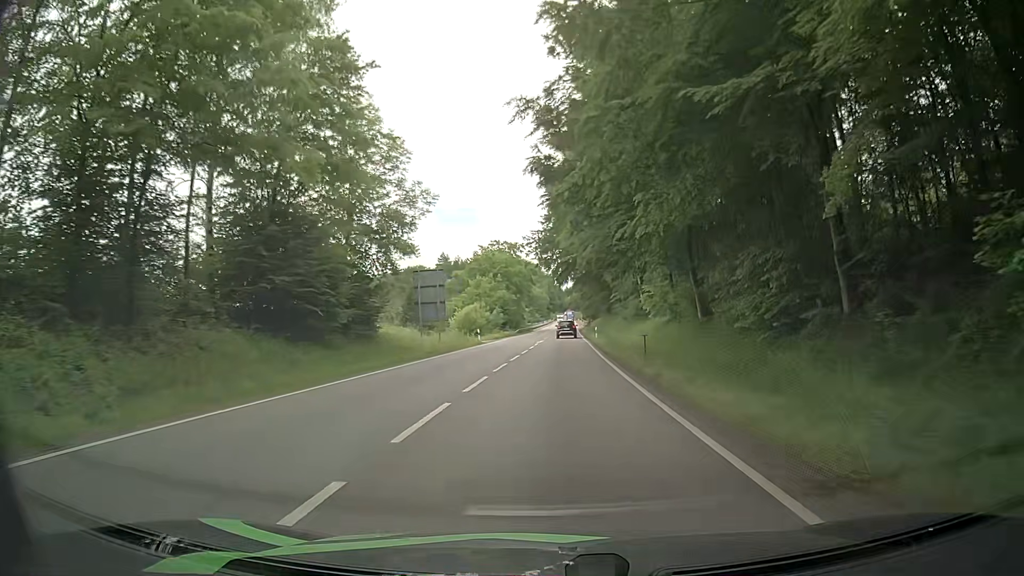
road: primary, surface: asphalt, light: Day
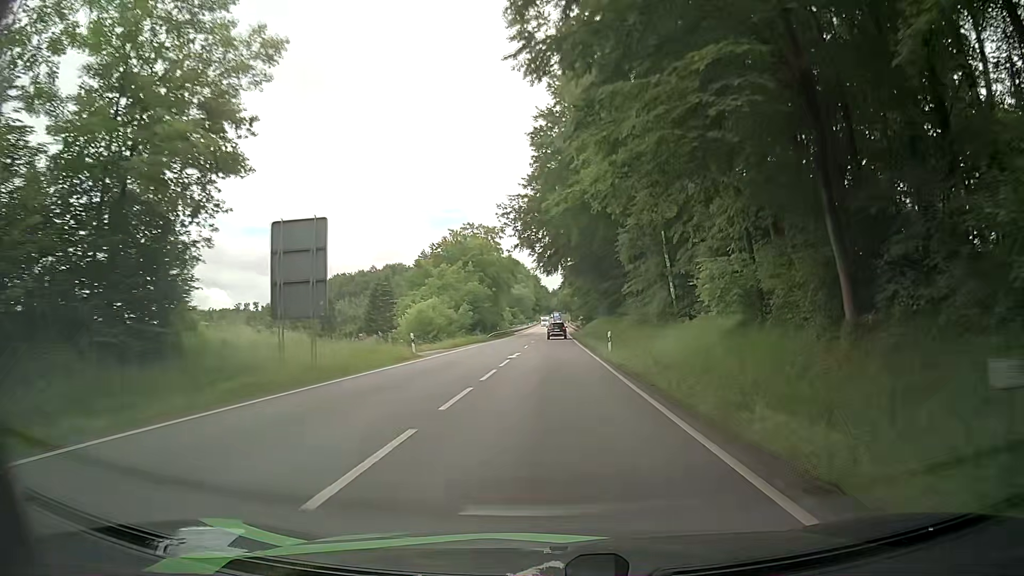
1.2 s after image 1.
(+0.1, +20.9) m; 0°
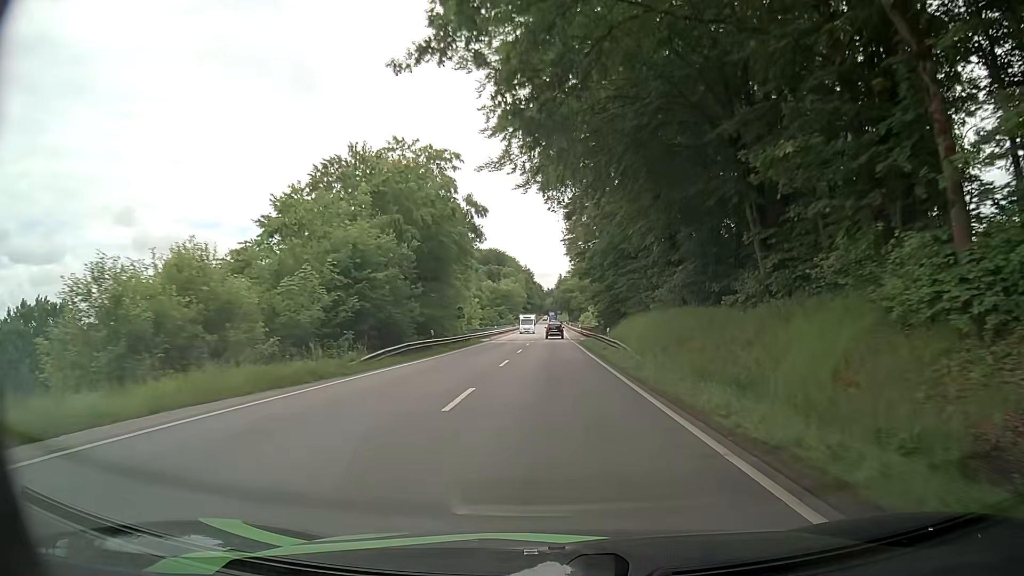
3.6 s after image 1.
(+0.7, +42.7) m; +1°
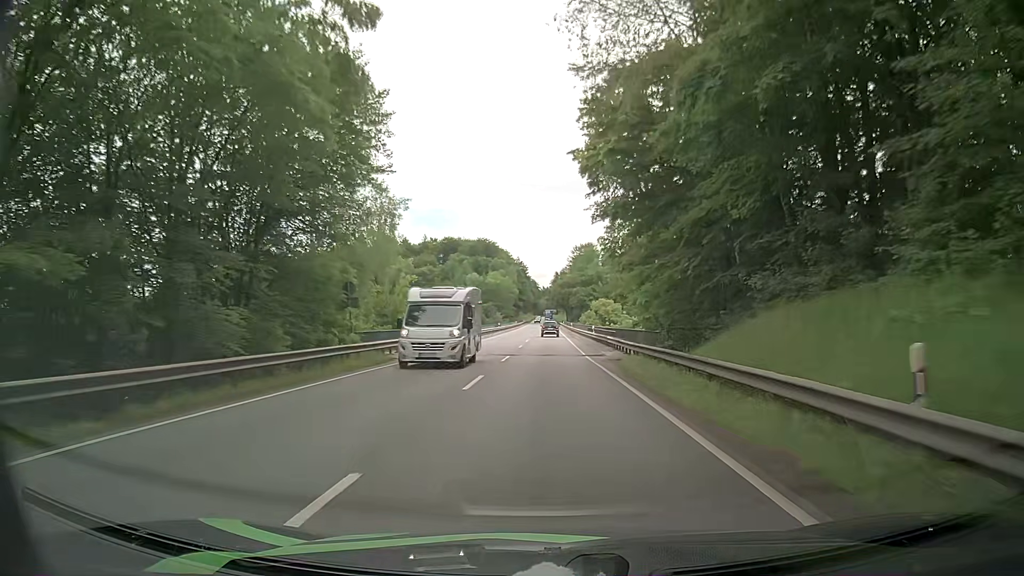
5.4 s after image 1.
(+0.1, +32.6) m; 0°
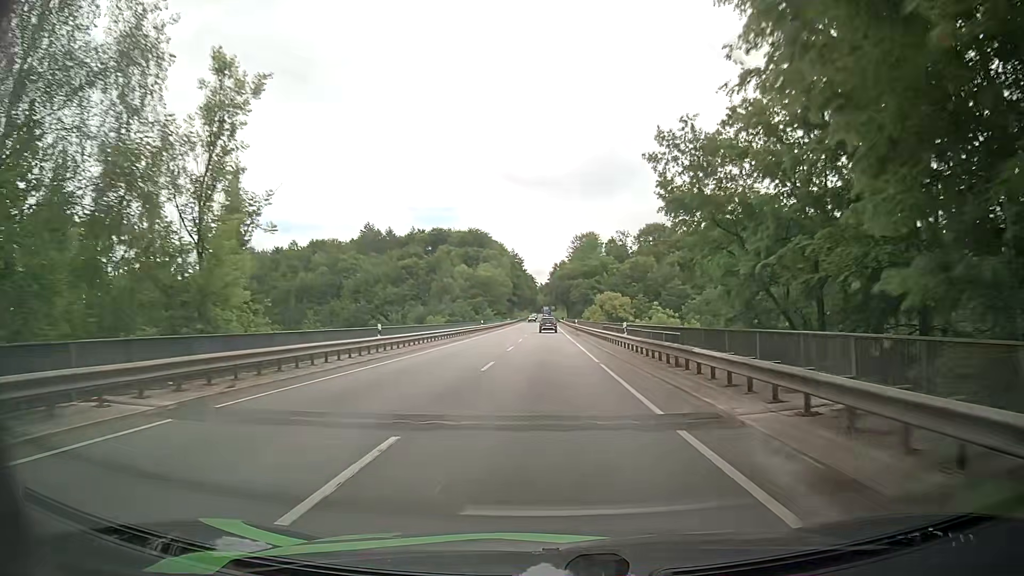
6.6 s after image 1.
(+0.3, +22.0) m; +1°
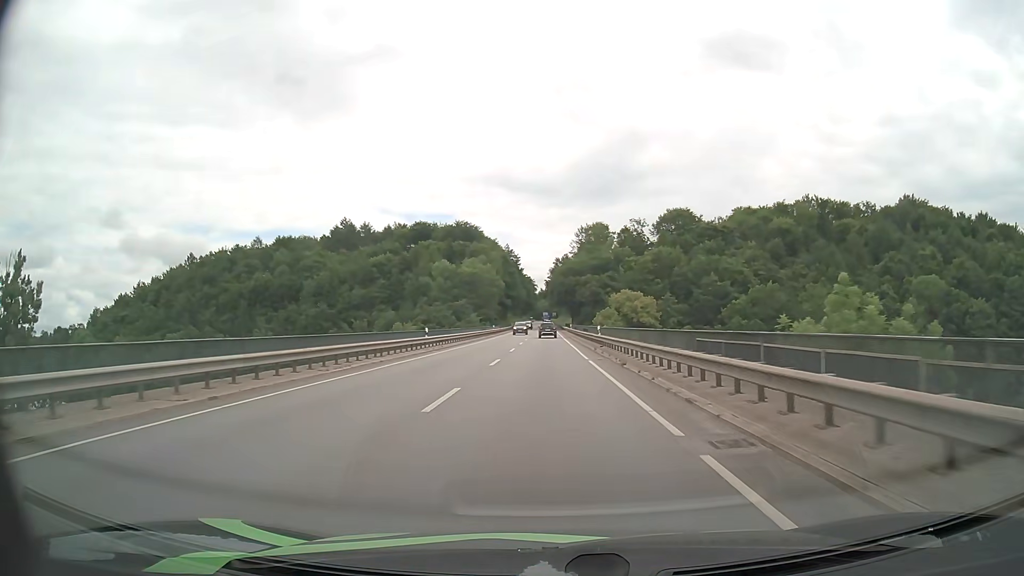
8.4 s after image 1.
(+0.1, +33.4) m; 0°
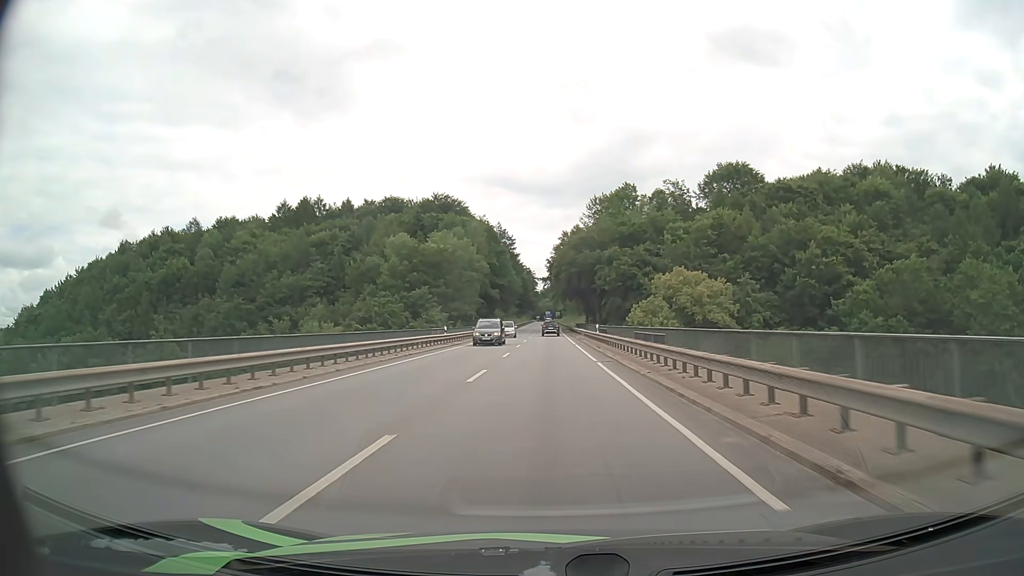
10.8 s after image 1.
(0.0, +44.5) m; 0°
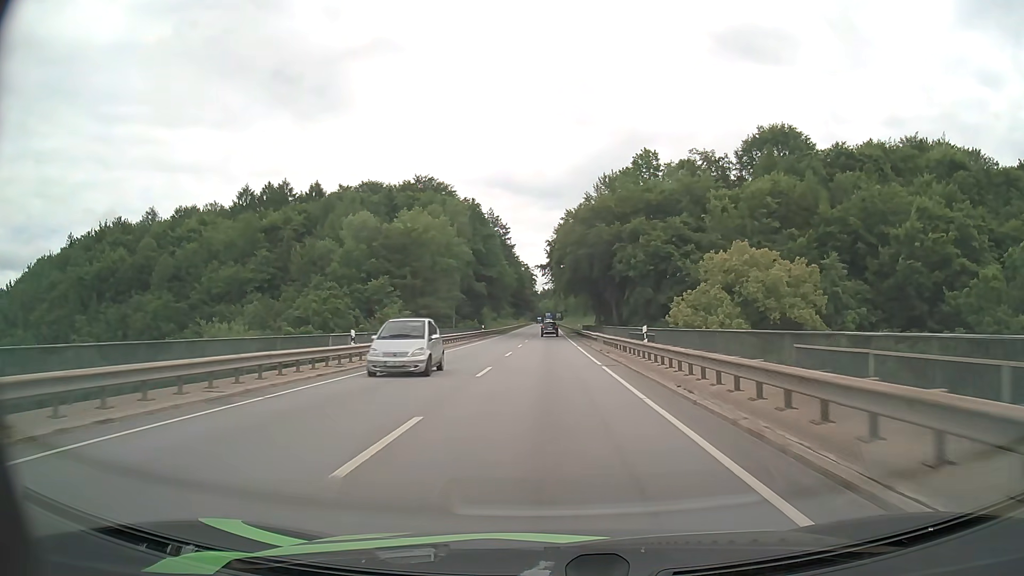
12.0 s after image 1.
(0.0, +22.2) m; 0°
(0, +10) (0, +20) (0, +30) (0, +40) (0, +50) (0, +60) (0, +70) (0, +80) (0, +90) (0, +100) m
